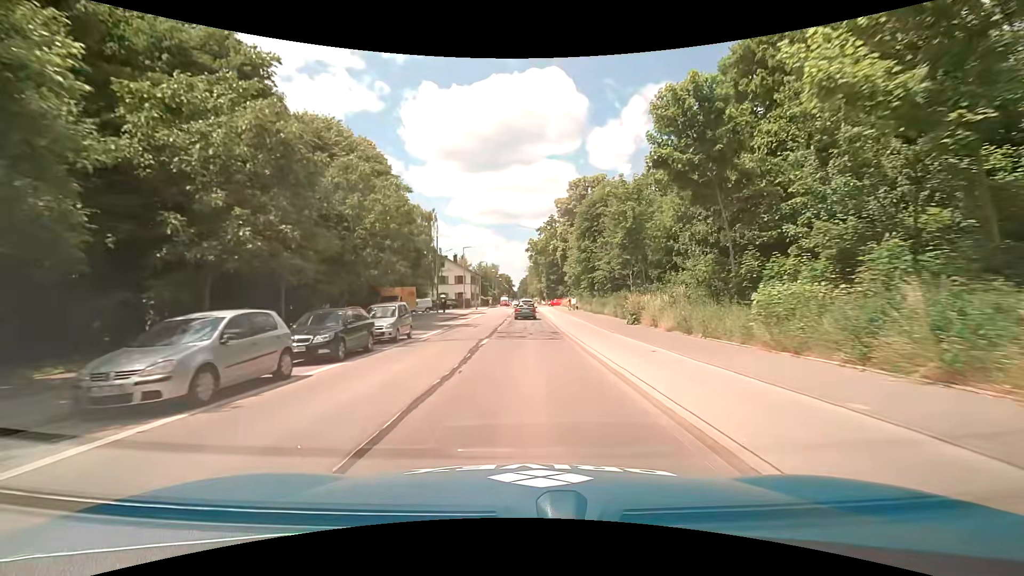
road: tertiary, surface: asphalt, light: Day
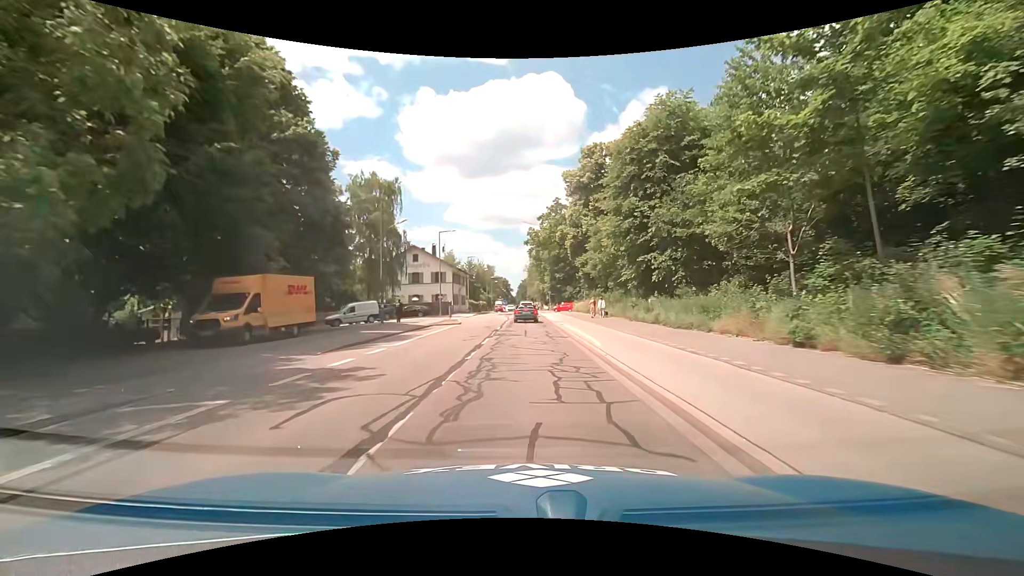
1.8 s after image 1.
(+0.1, +23.2) m; 0°
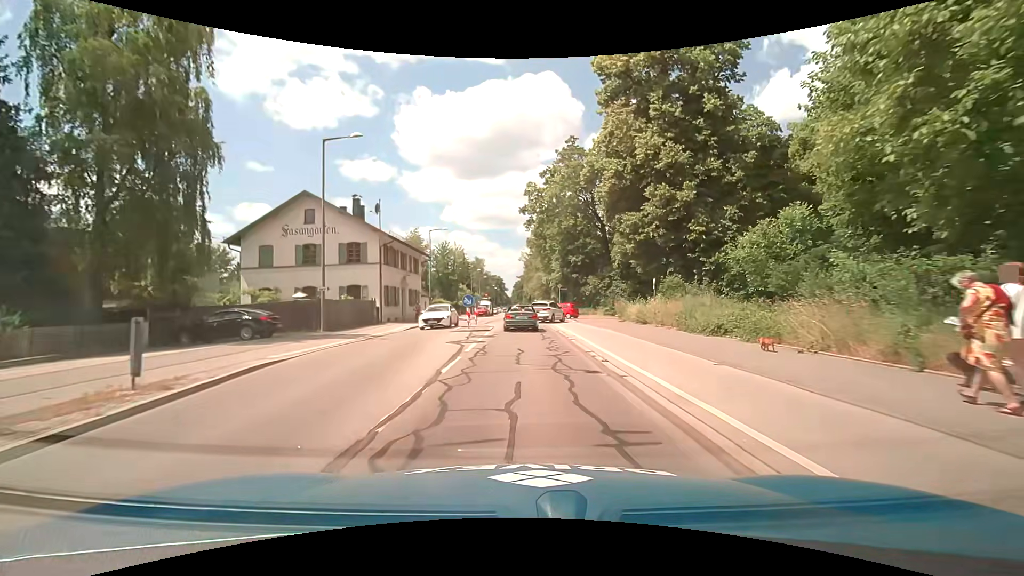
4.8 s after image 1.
(+0.2, +34.8) m; 0°
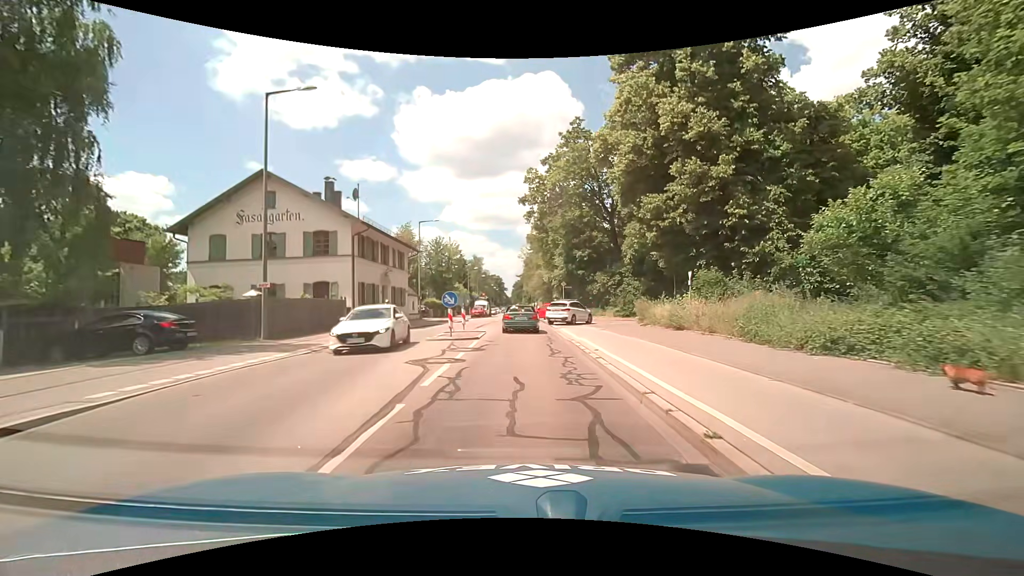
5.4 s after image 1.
(0.0, +5.9) m; 0°
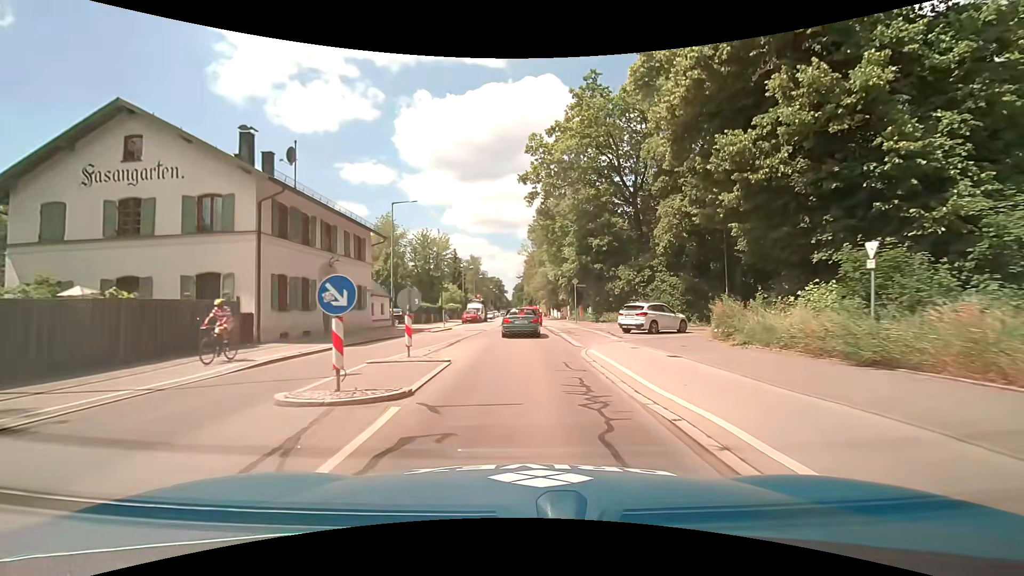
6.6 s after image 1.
(0.0, +11.4) m; 0°
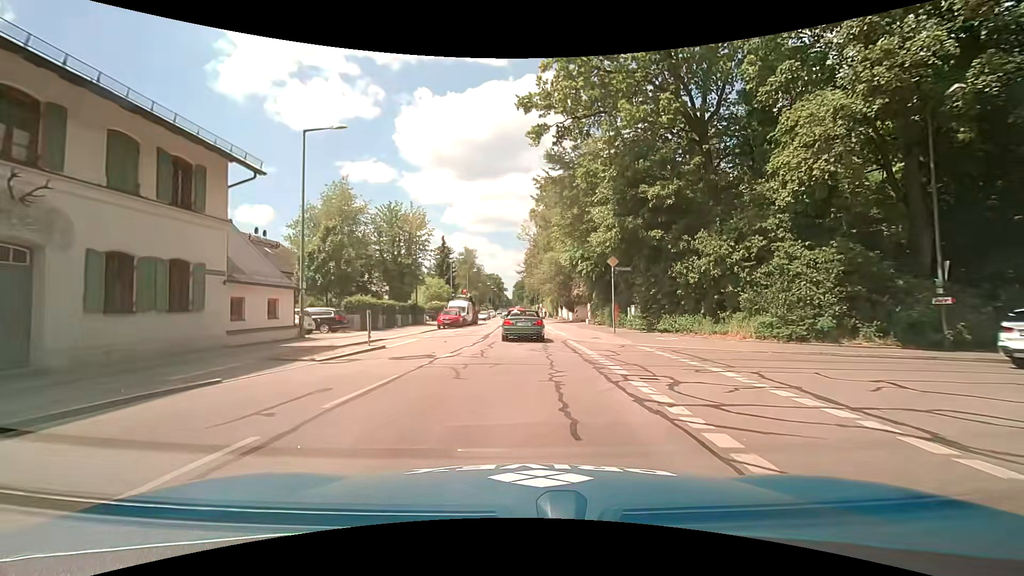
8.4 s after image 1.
(+0.1, +17.4) m; 0°
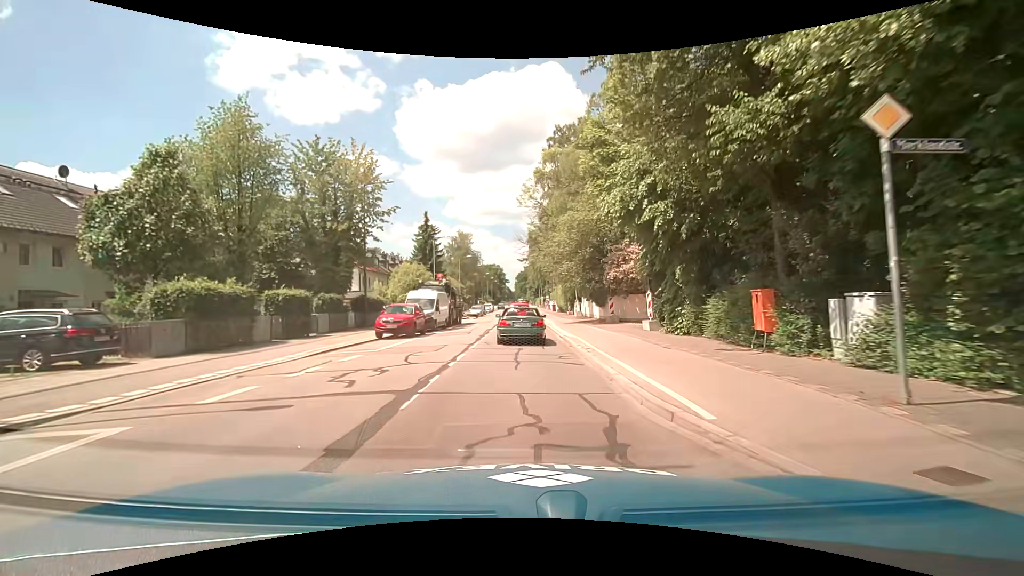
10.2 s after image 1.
(+0.2, +18.5) m; +1°
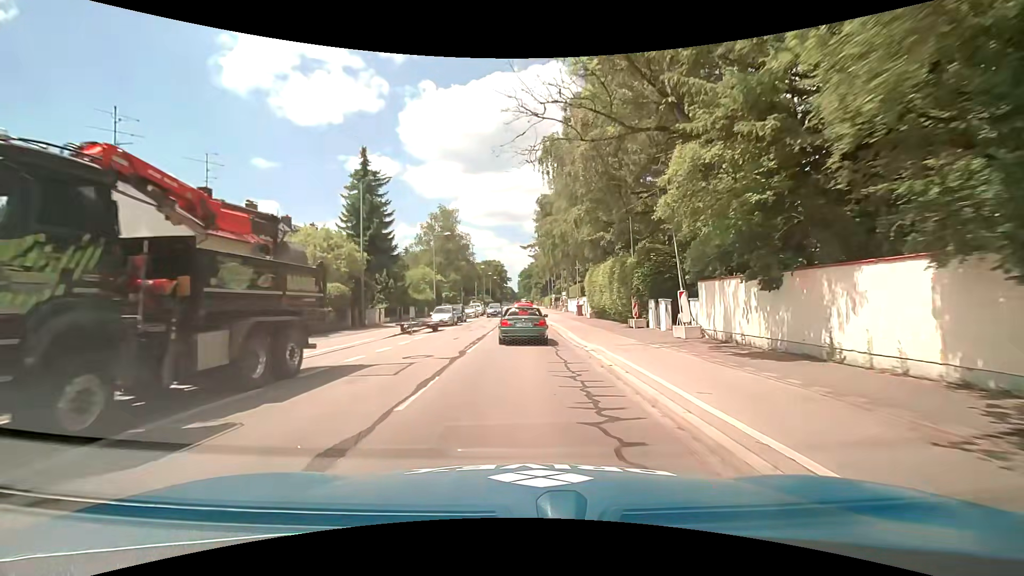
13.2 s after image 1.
(-0.5, +30.9) m; -1°
(0, +10) (0, +20) (0, +30) (0, +40) (0, +50) (0, +60) (0, +70) (0, +80) (0, +90) (0, +100) m
